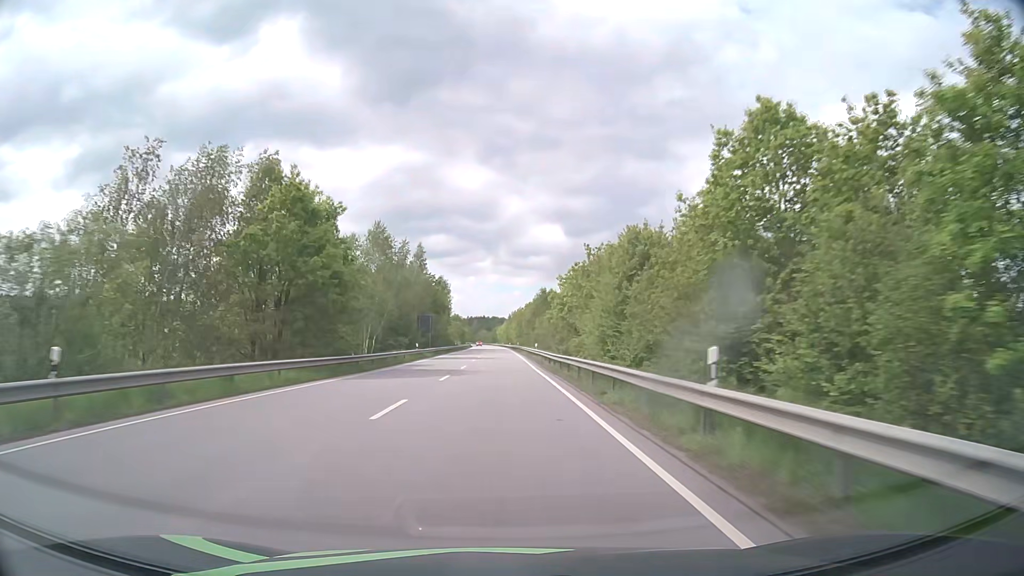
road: primary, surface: asphalt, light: Day
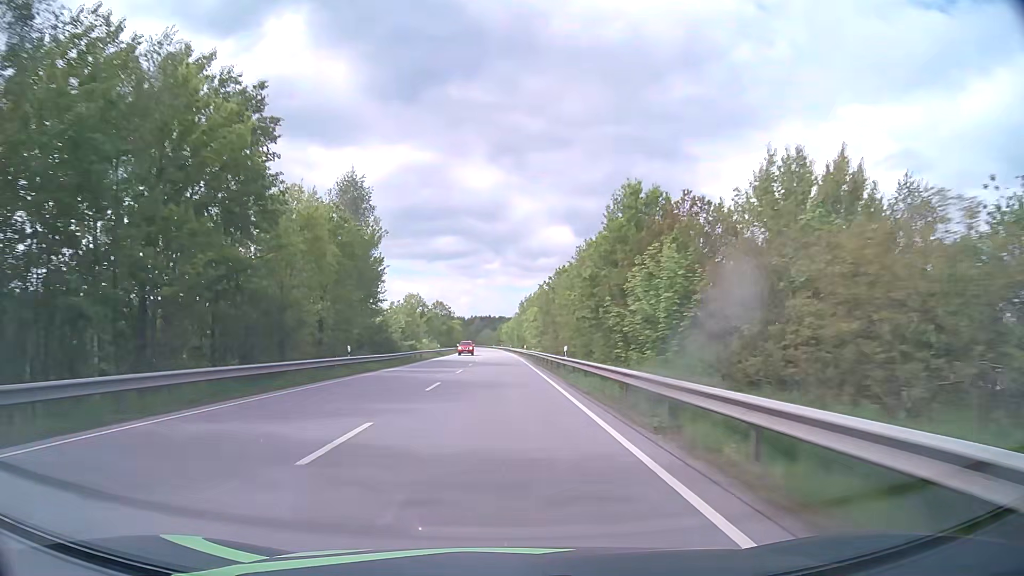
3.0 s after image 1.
(-0.3, +78.3) m; -1°
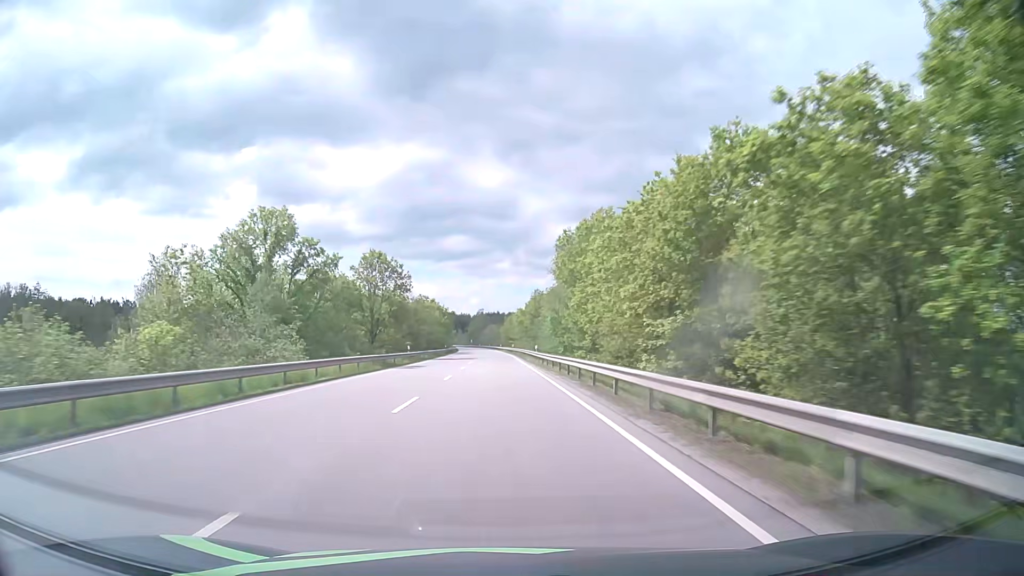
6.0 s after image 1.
(-0.7, +78.3) m; -1°
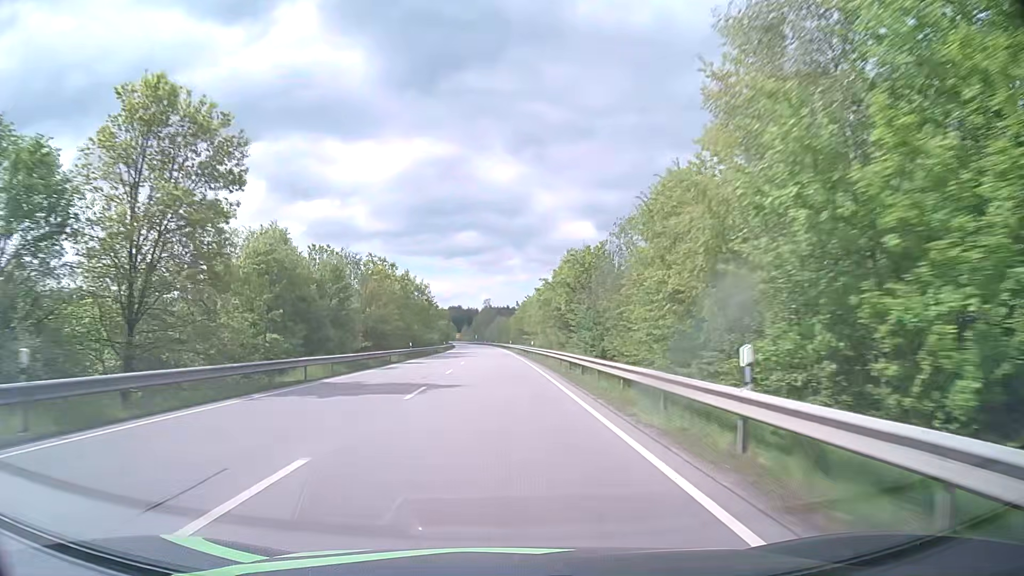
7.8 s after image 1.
(0.0, +45.4) m; 0°
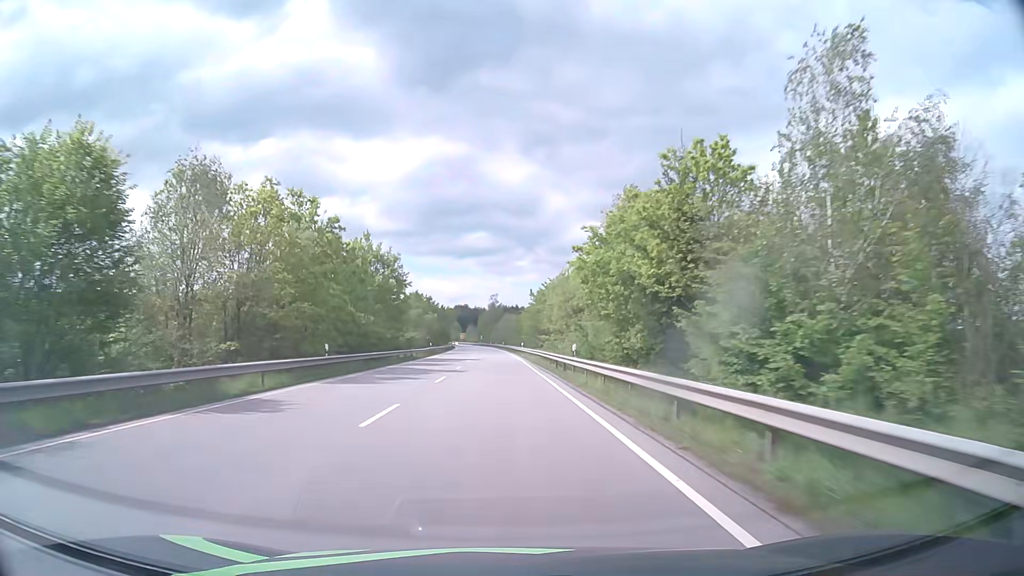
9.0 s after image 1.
(-0.2, +28.8) m; -1°
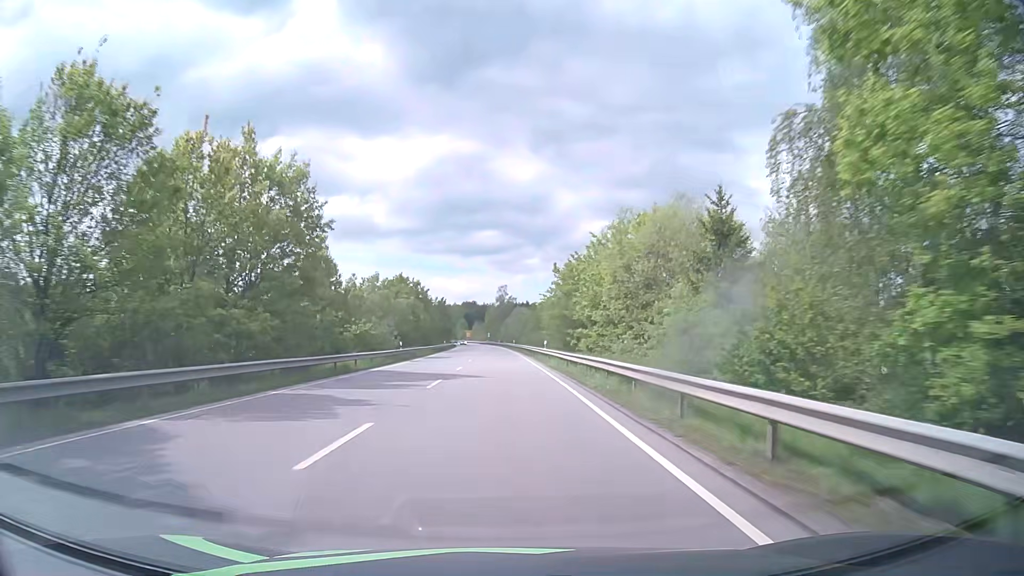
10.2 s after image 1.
(-0.2, +27.7) m; 0°
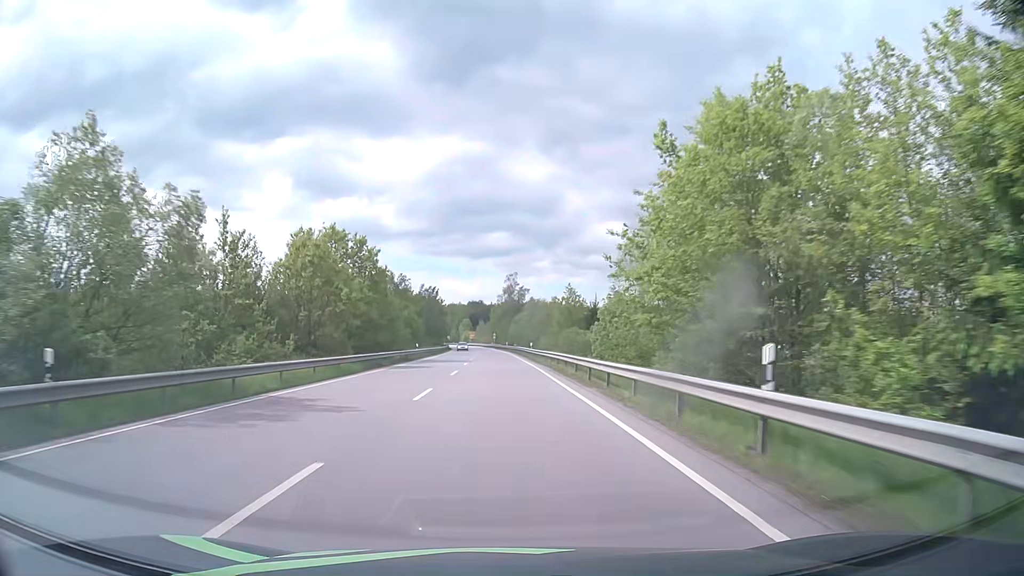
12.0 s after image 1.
(-0.5, +39.4) m; -1°
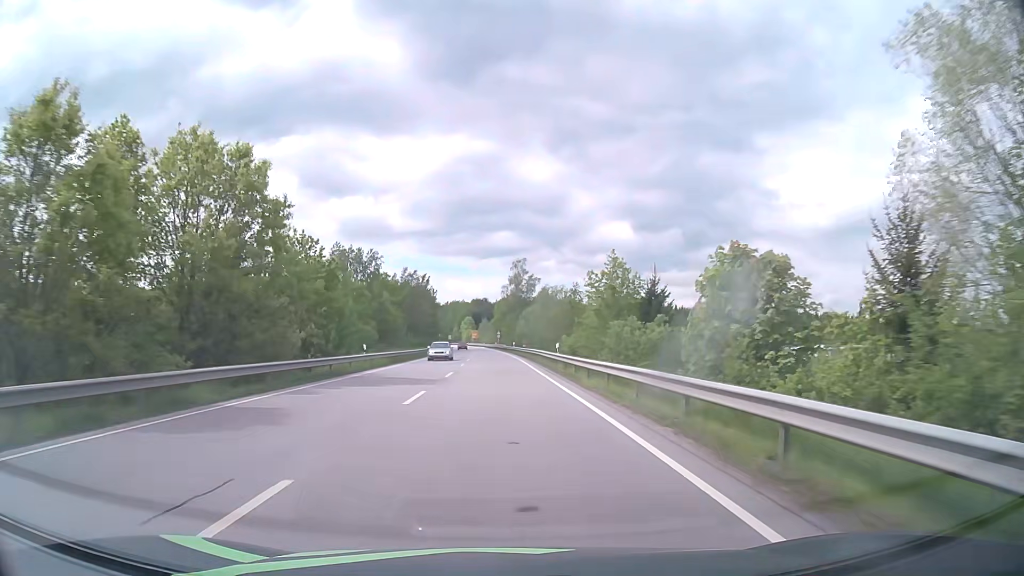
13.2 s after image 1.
(-0.1, +24.8) m; -1°
(0, +10) (0, +20) (0, +30) (0, +40) (0, +50) (-1, +60) (-1, +70) (-1, +80) (-2, +90) (-2, +100) m
